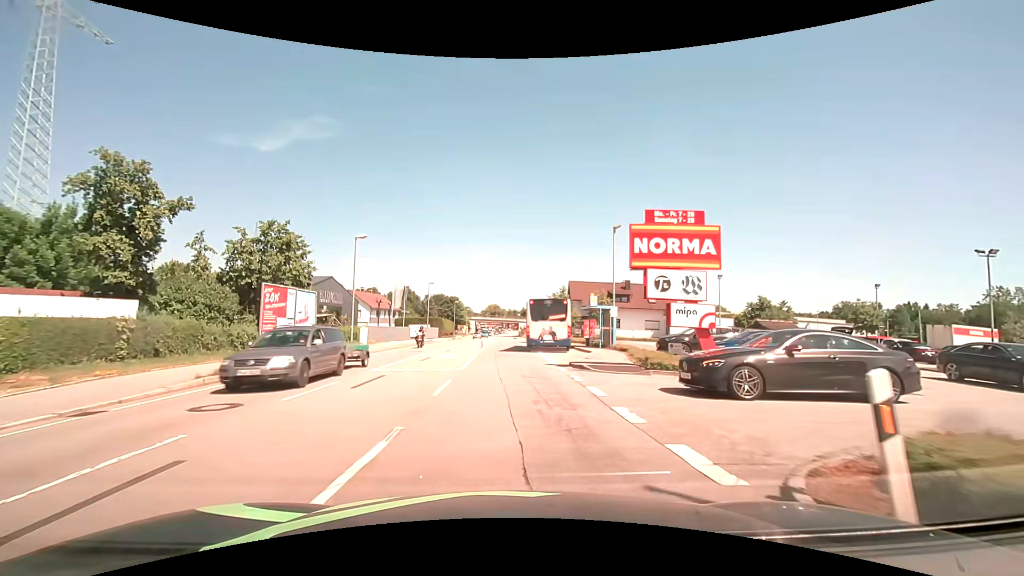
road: primary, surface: asphalt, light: Day
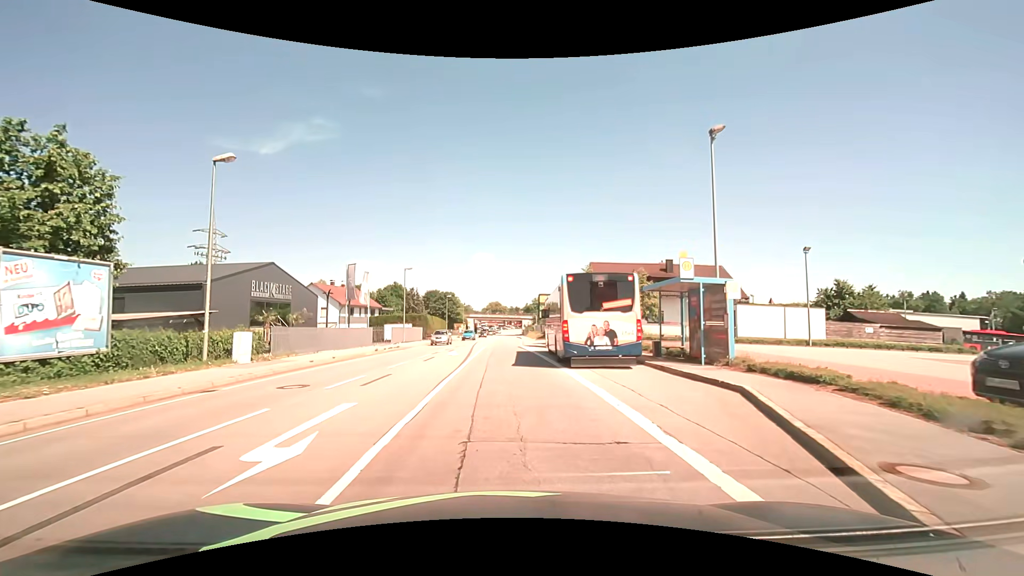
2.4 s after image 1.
(0.0, +17.0) m; 0°
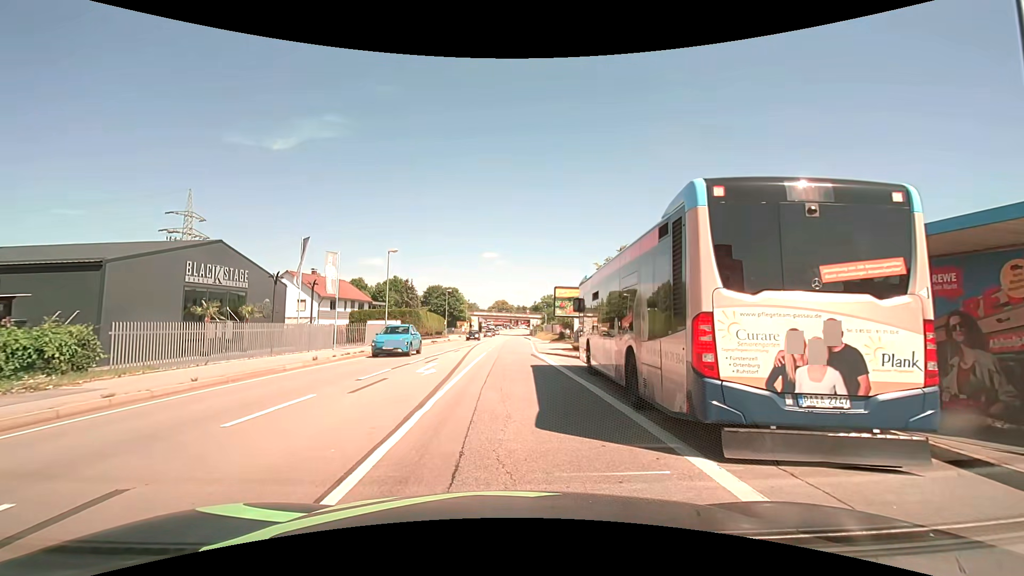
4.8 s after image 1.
(-0.2, +10.5) m; -1°
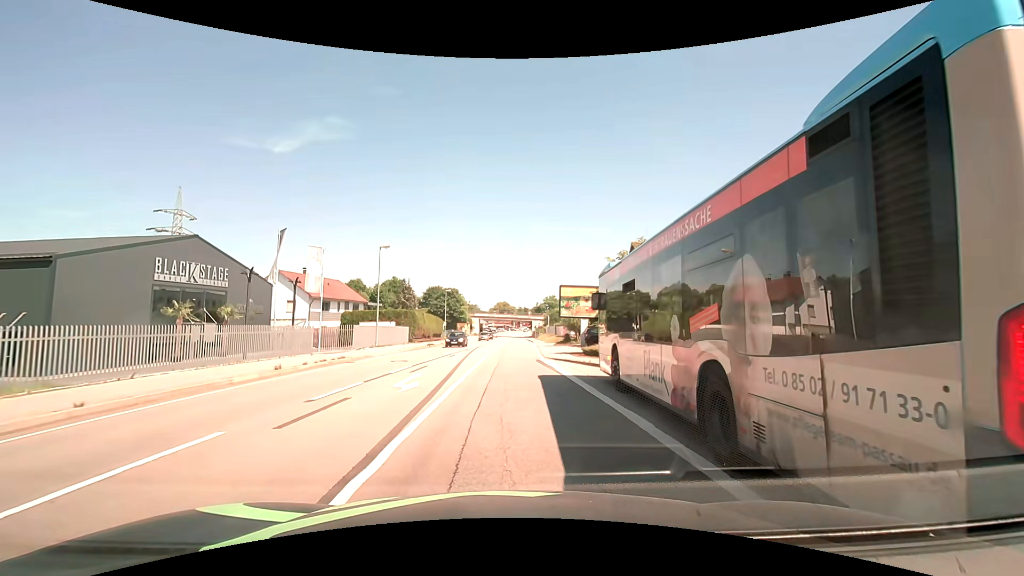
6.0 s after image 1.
(0.0, +3.3) m; -1°
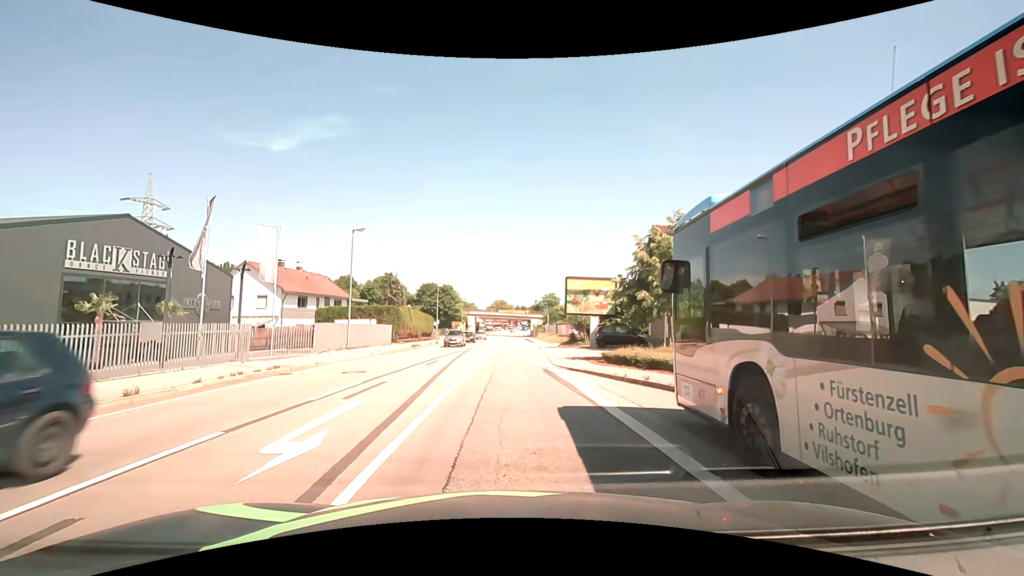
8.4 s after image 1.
(+0.1, +6.3) m; +1°
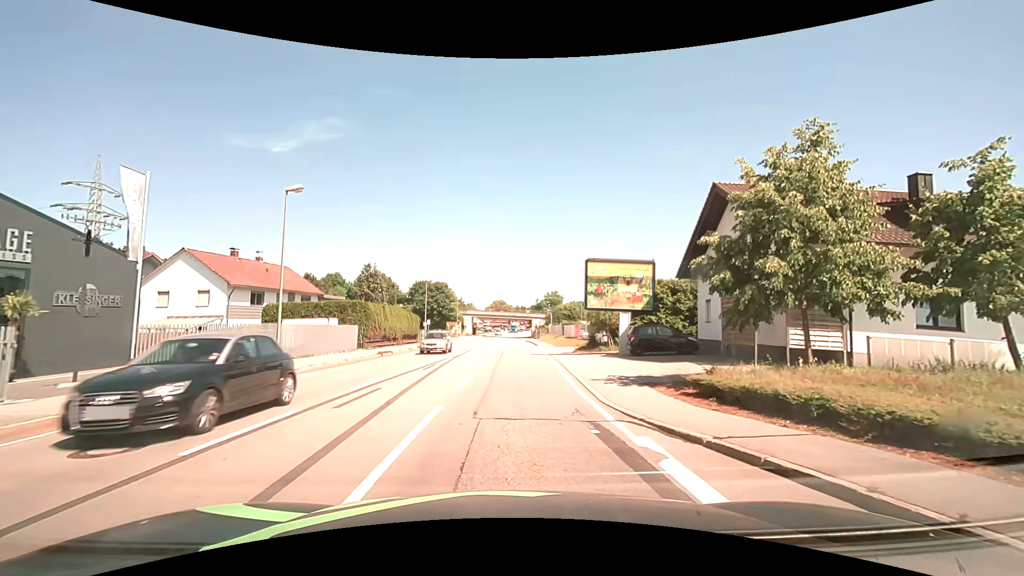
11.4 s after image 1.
(+0.1, +10.0) m; 0°
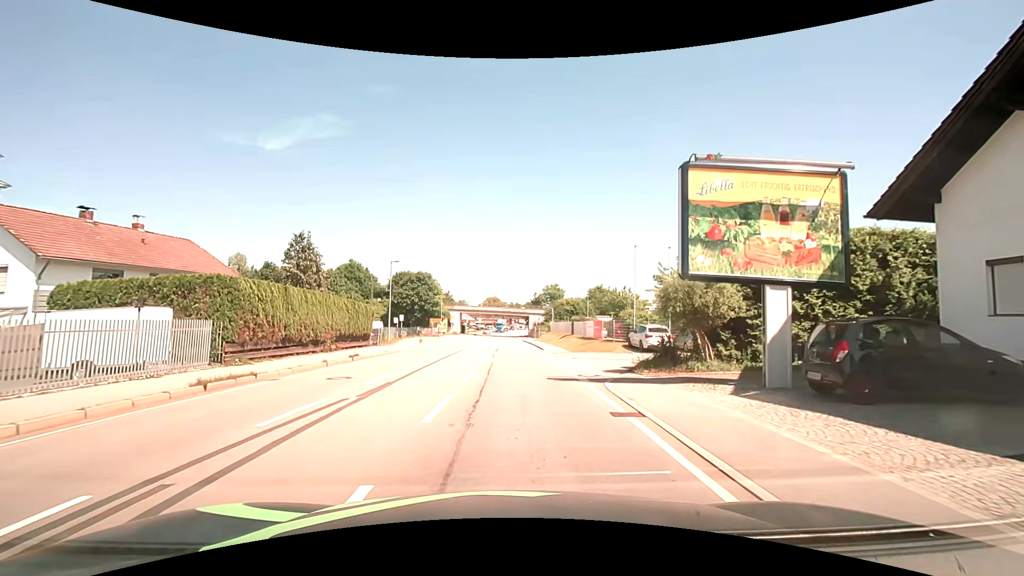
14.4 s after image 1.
(+0.3, +16.5) m; +1°
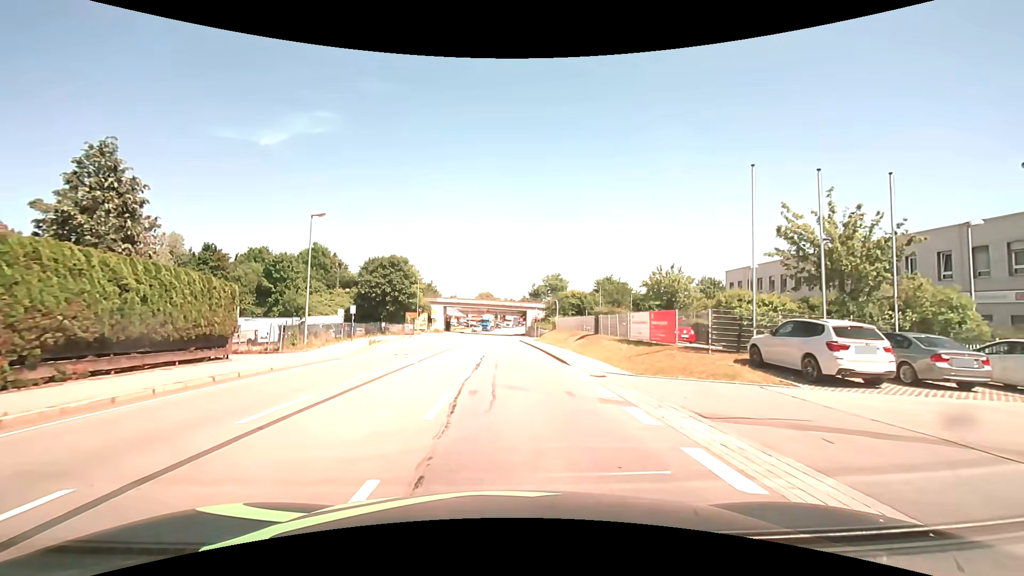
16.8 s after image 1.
(+0.1, +18.1) m; +1°
